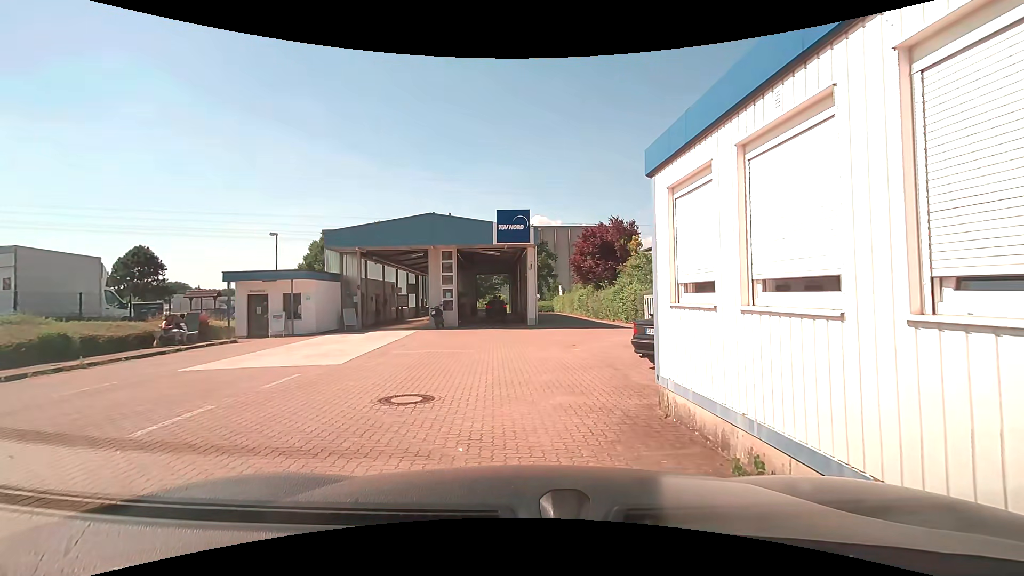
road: service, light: Day
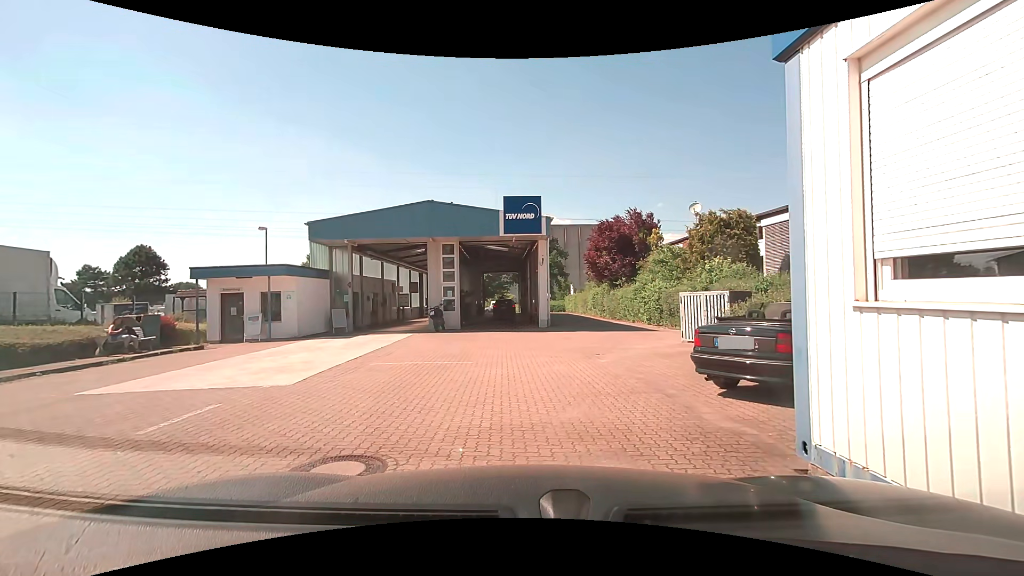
(+0.1, +2.9) m; 0°
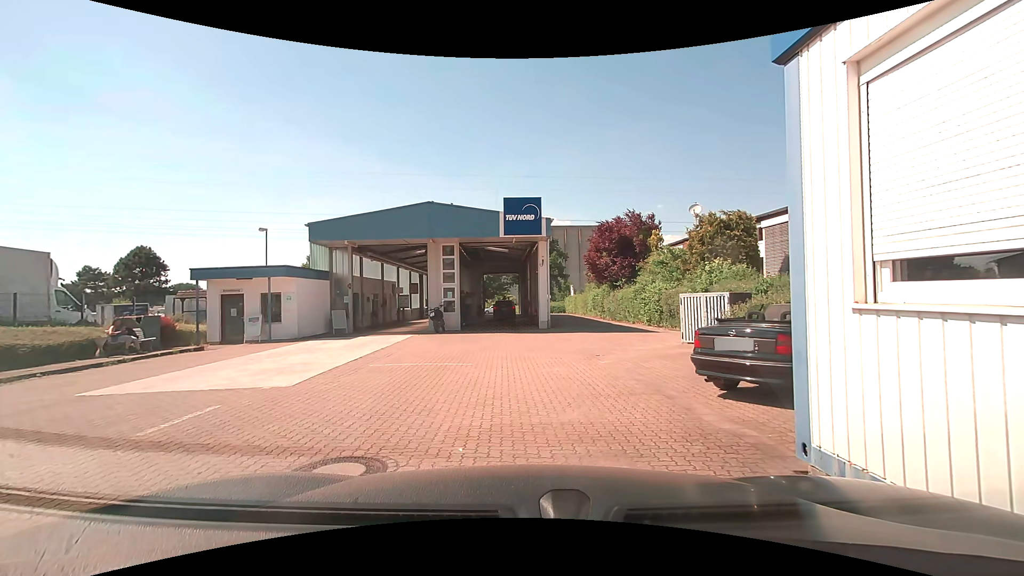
(0.0, +0.1) m; 0°
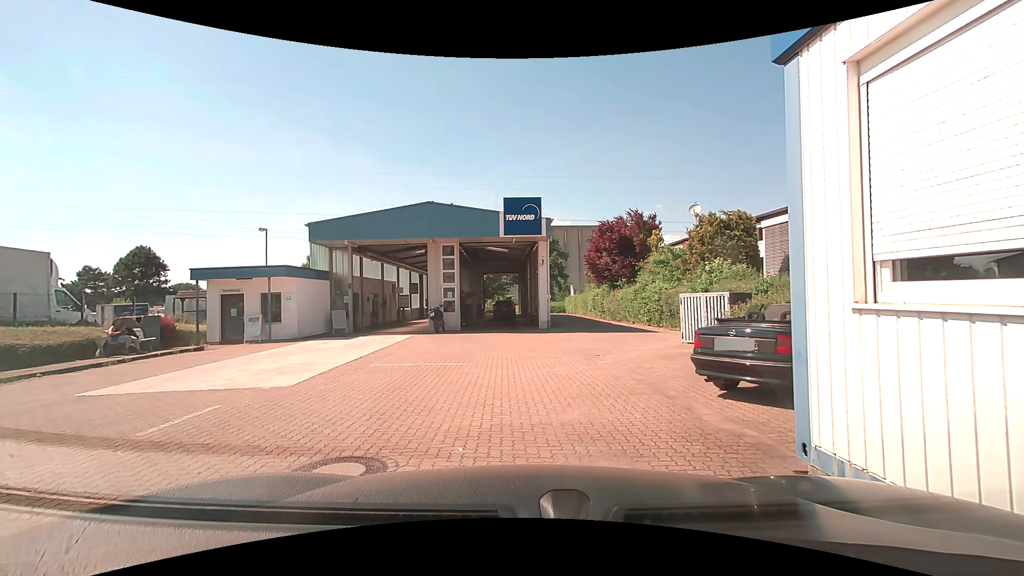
(0.0, 0.0) m; 0°
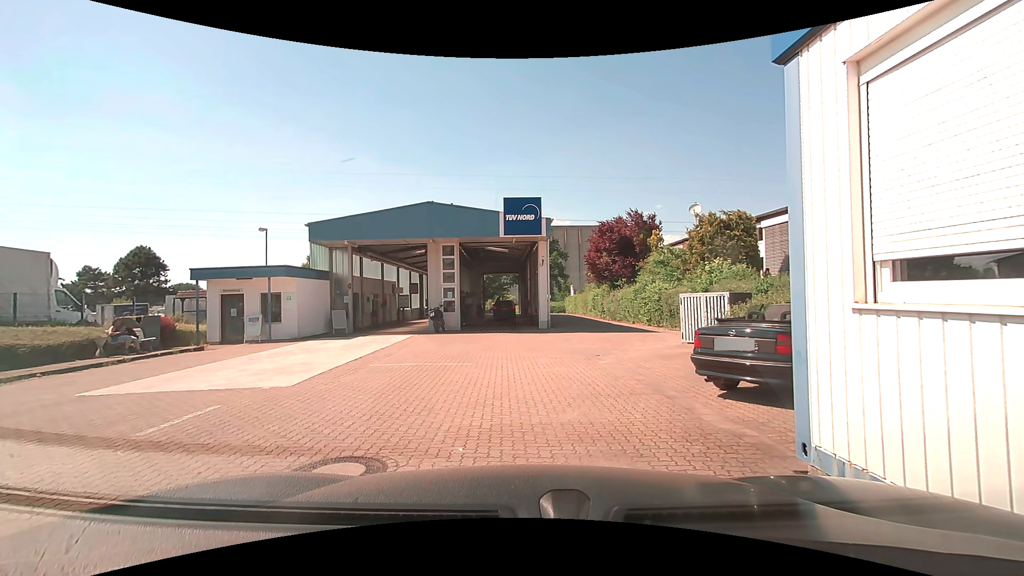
(0.0, 0.0) m; 0°
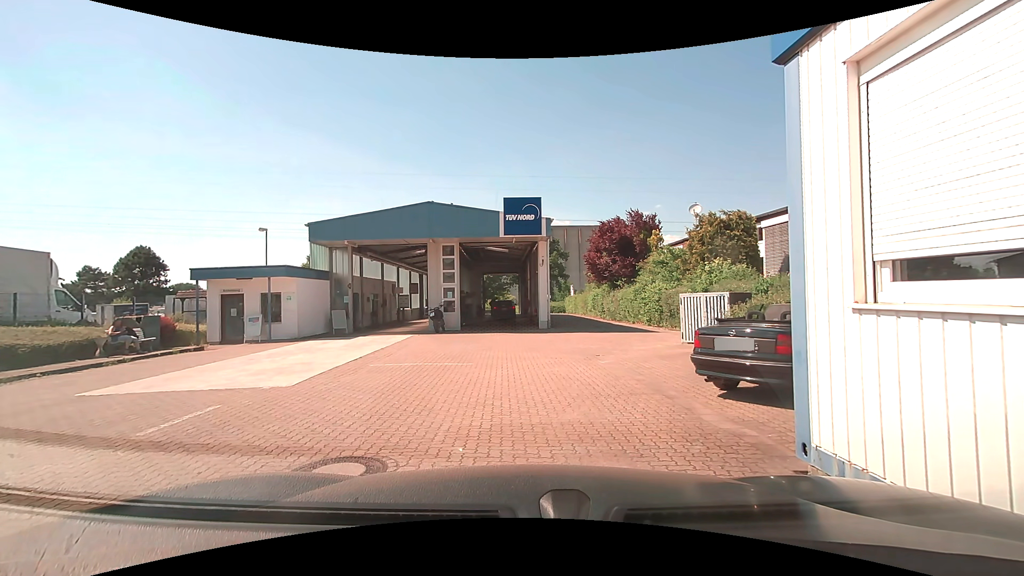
(0.0, 0.0) m; 0°
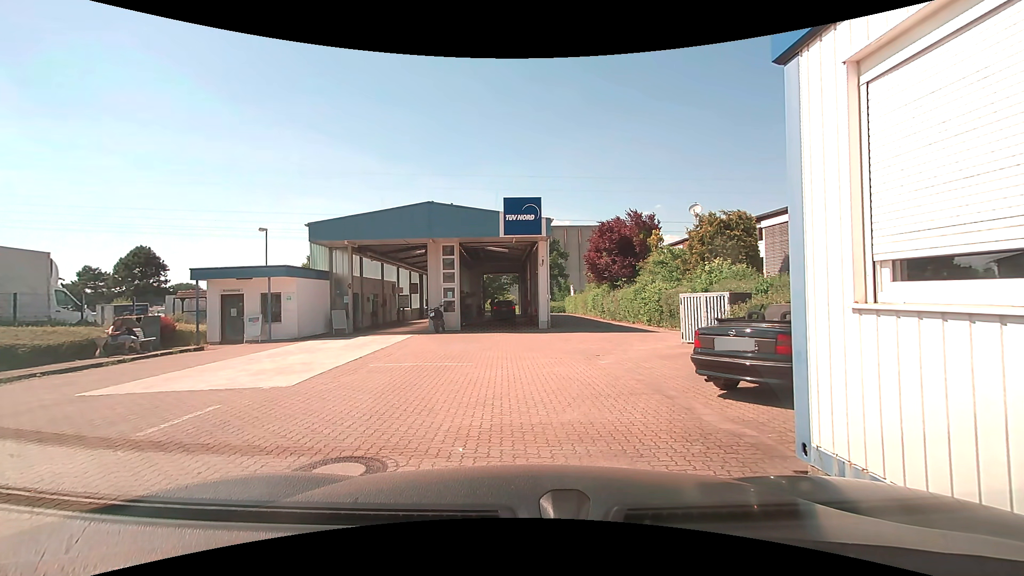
(0.0, 0.0) m; 0°
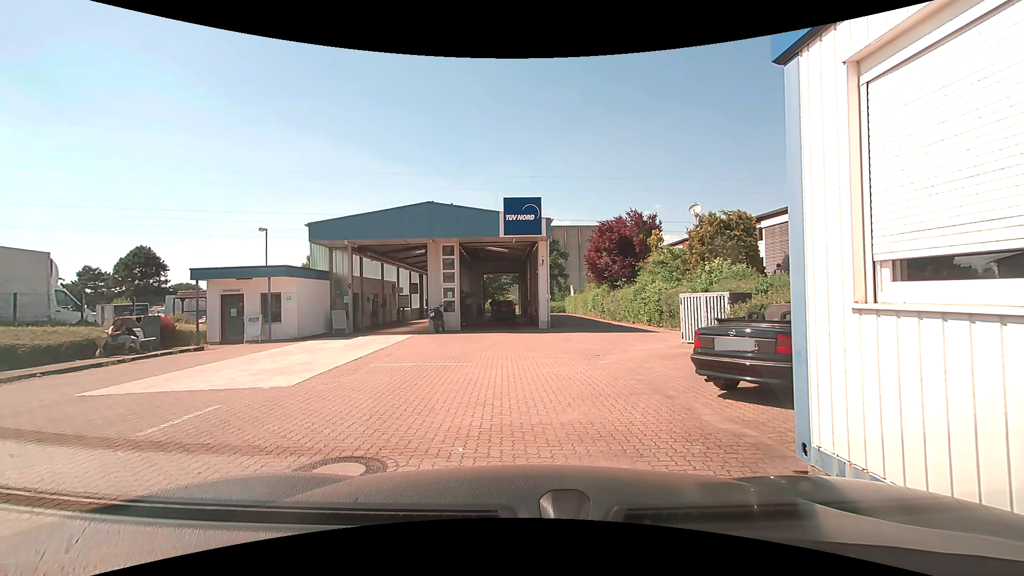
(0.0, 0.0) m; 0°
